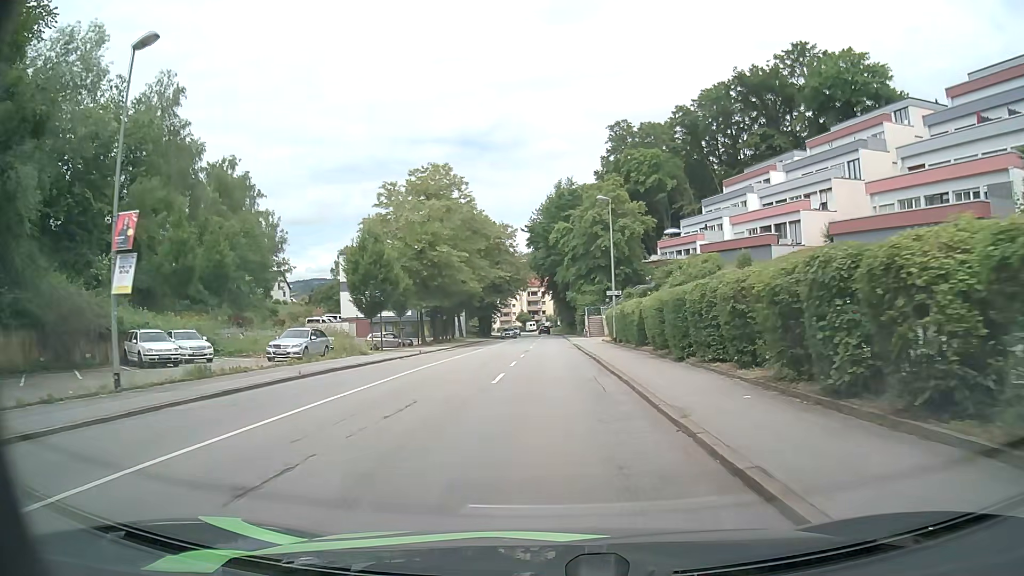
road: tertiary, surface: asphalt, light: Day
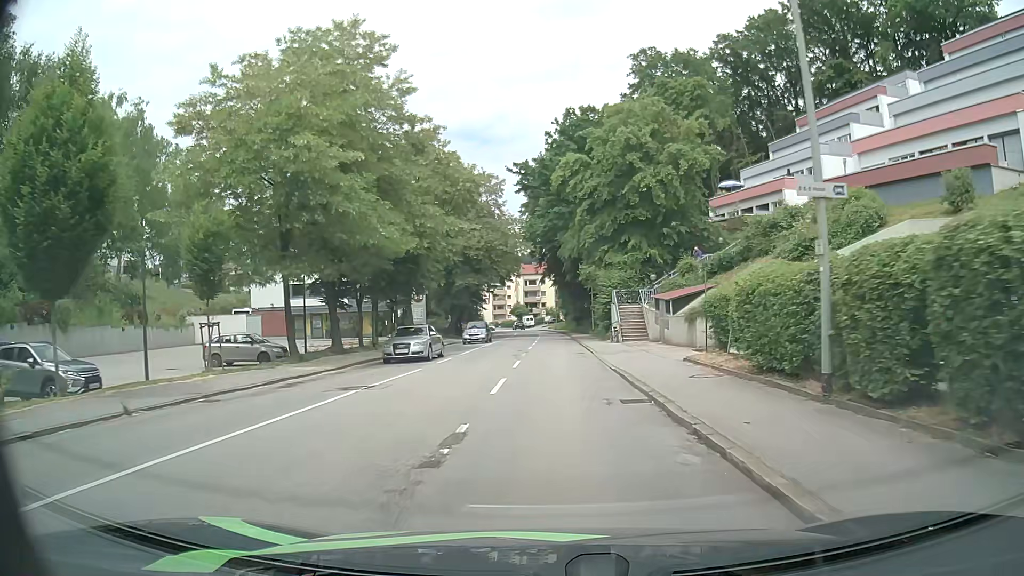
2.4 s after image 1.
(0.0, +28.7) m; 0°
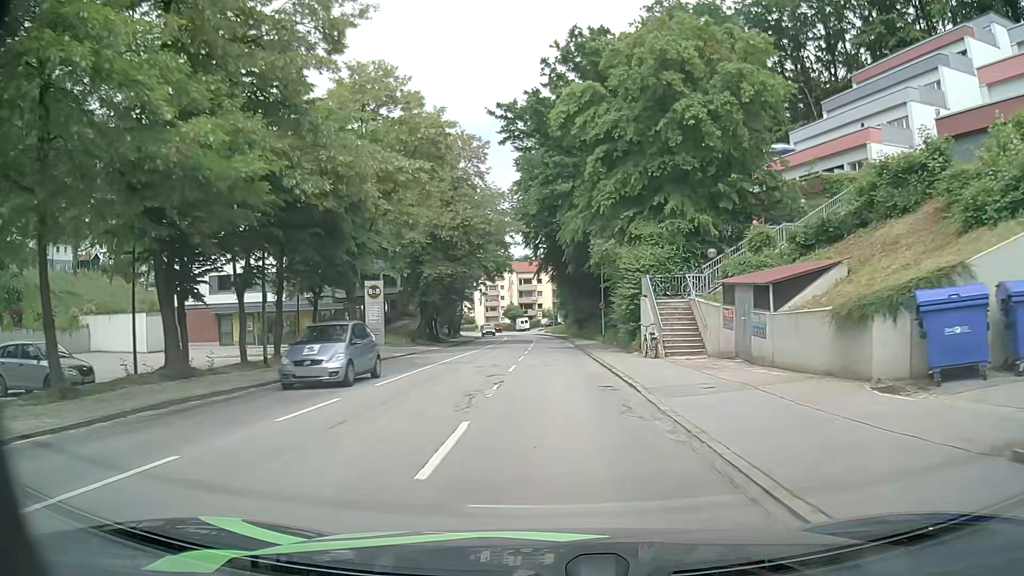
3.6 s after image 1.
(0.0, +14.3) m; 0°
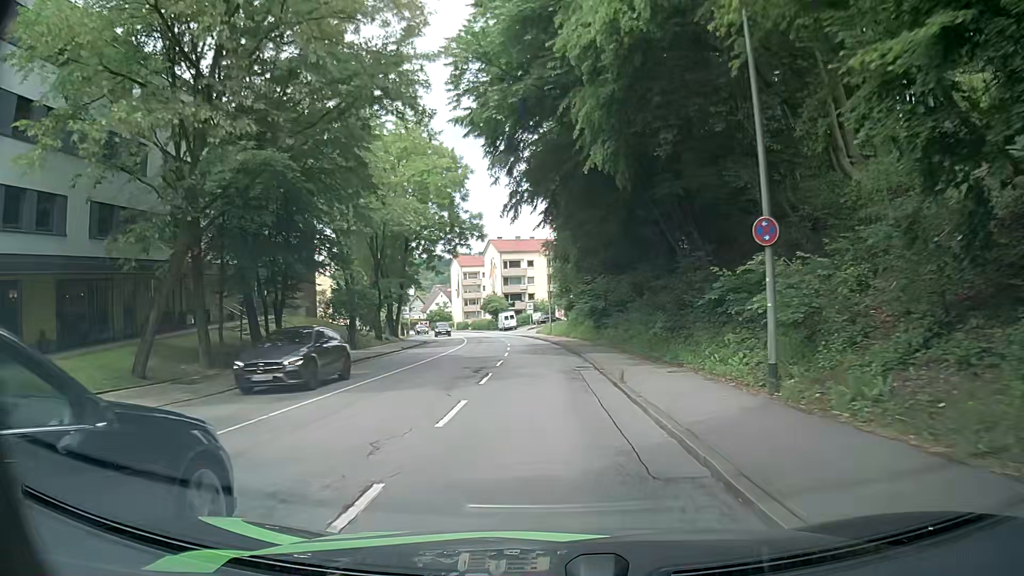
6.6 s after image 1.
(+0.2, +35.2) m; +2°
(0, +10) (0, +20) (-1, +30) (-2, +40) (-3, +50) (-4, +60) (-6, +70) (-8, +79) (-11, +89) (-13, +99) m
